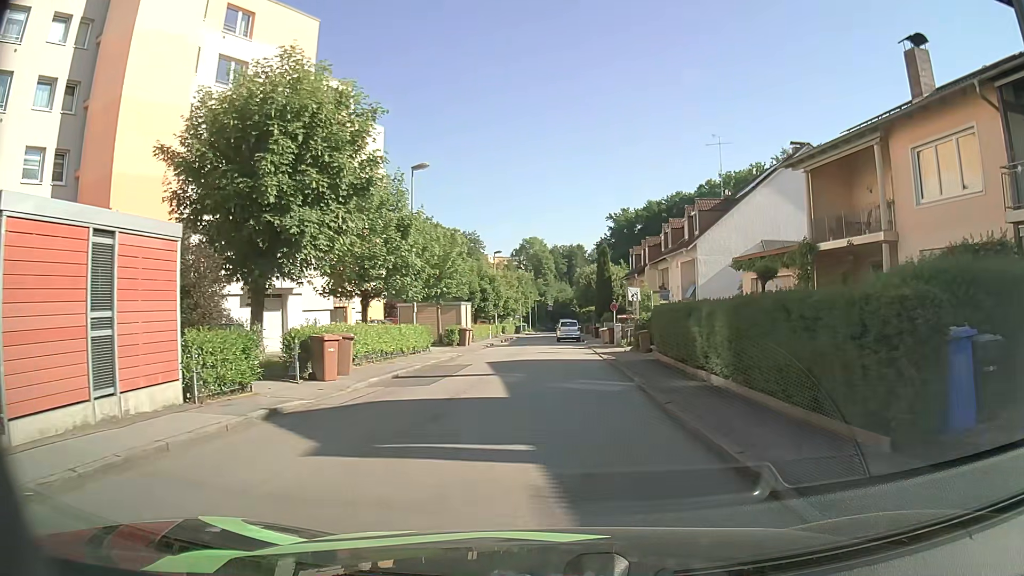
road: residential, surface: asphalt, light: Day
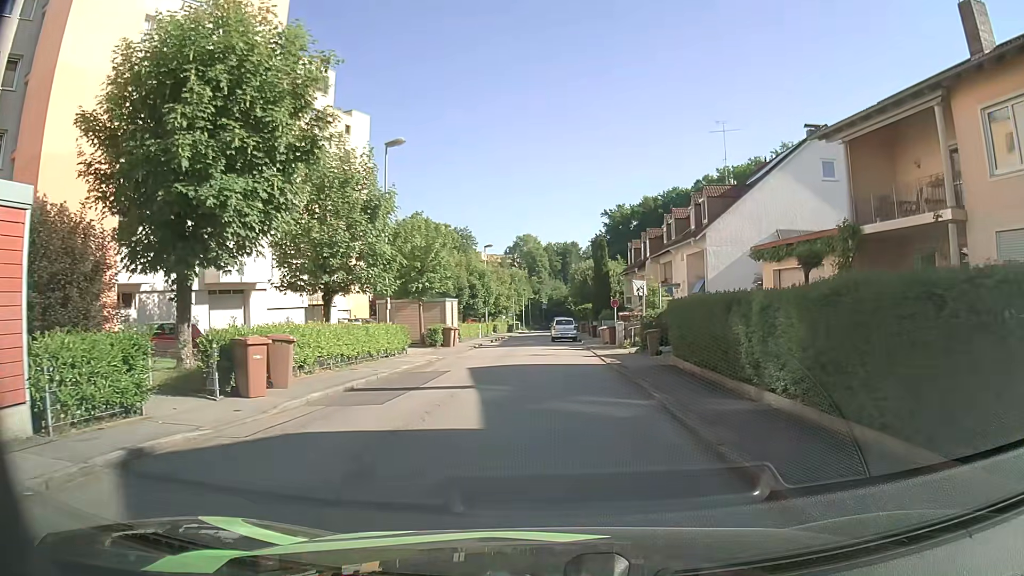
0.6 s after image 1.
(0.0, +3.8) m; 0°
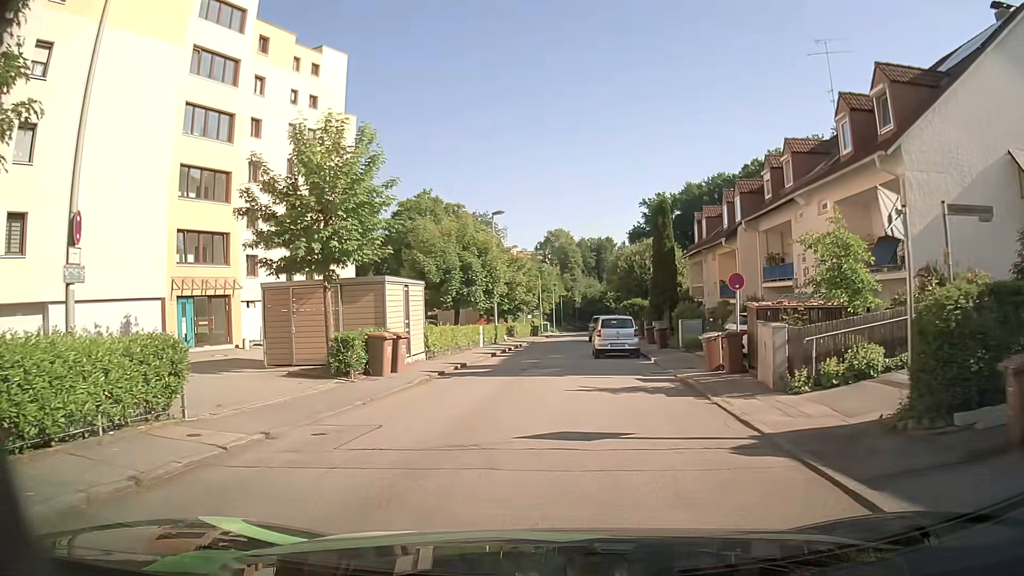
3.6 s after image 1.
(-0.3, +18.9) m; -3°
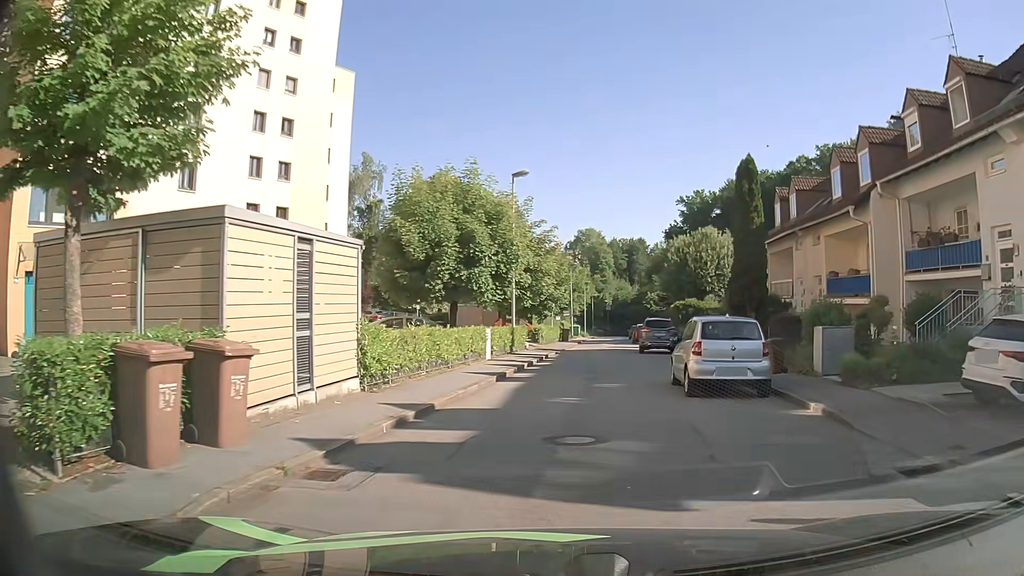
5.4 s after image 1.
(-0.4, +11.5) m; -3°
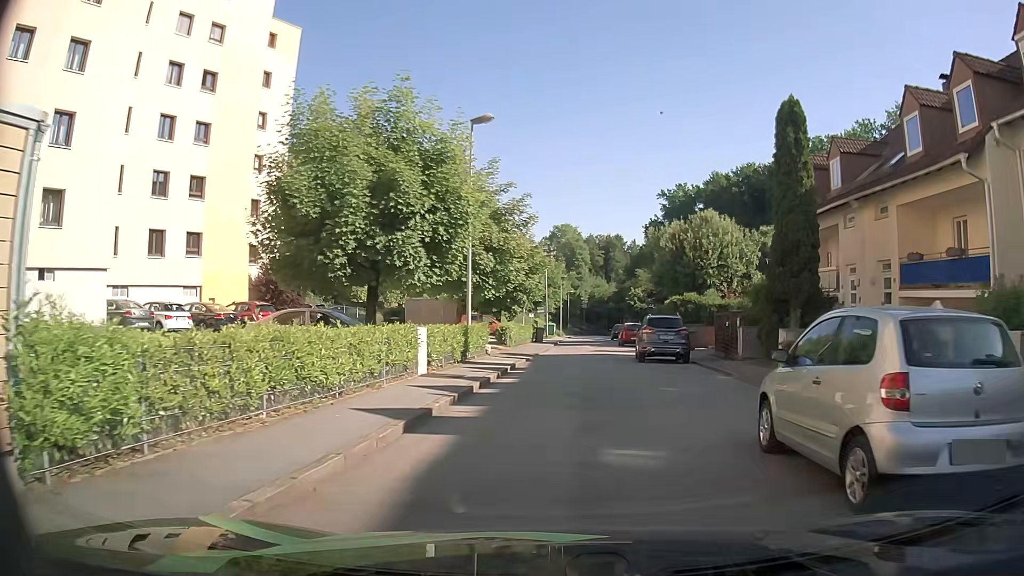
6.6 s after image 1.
(+0.2, +8.1) m; +1°
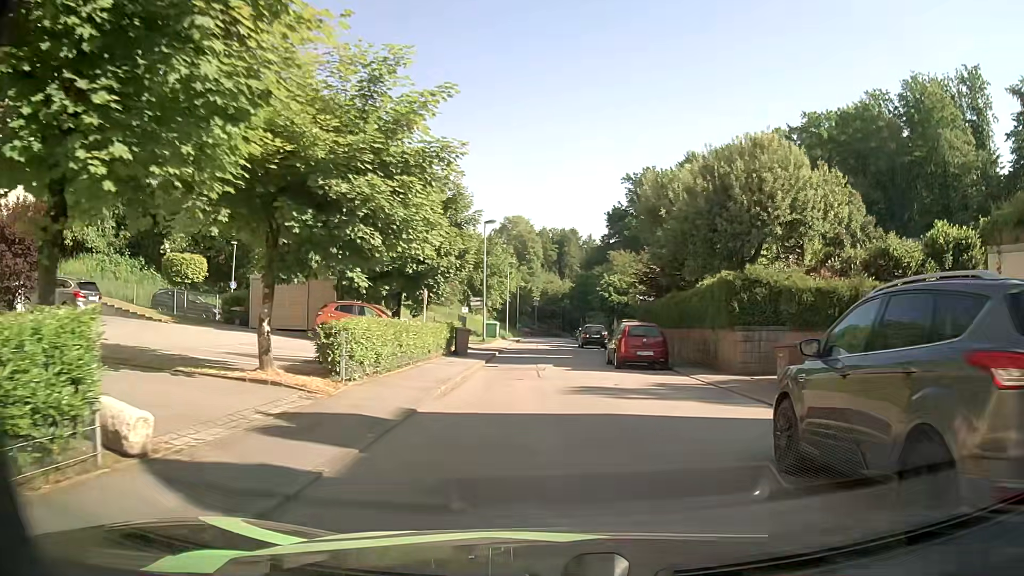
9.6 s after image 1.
(+1.3, +20.6) m; +6°
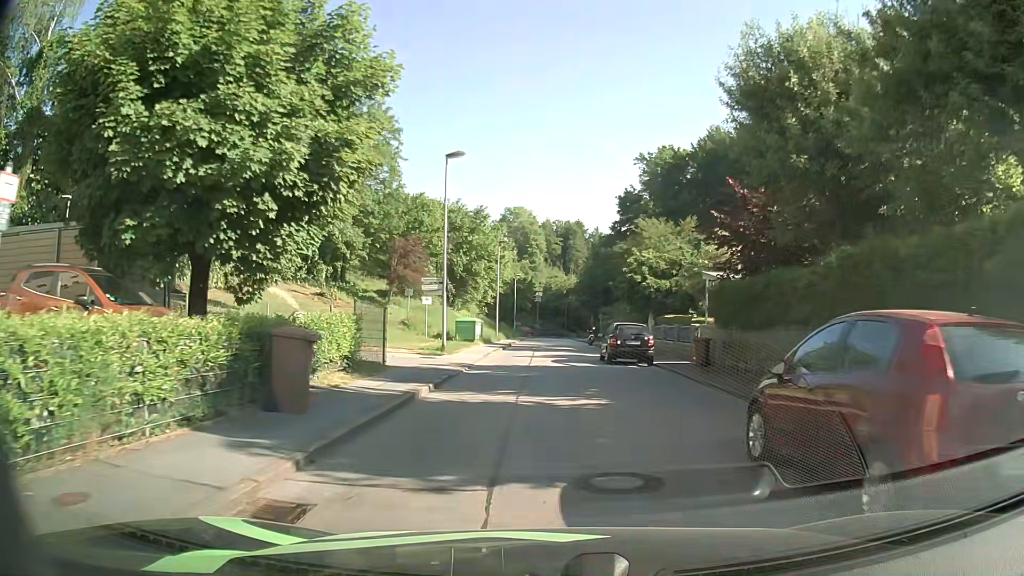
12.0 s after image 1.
(+0.1, +17.5) m; -1°
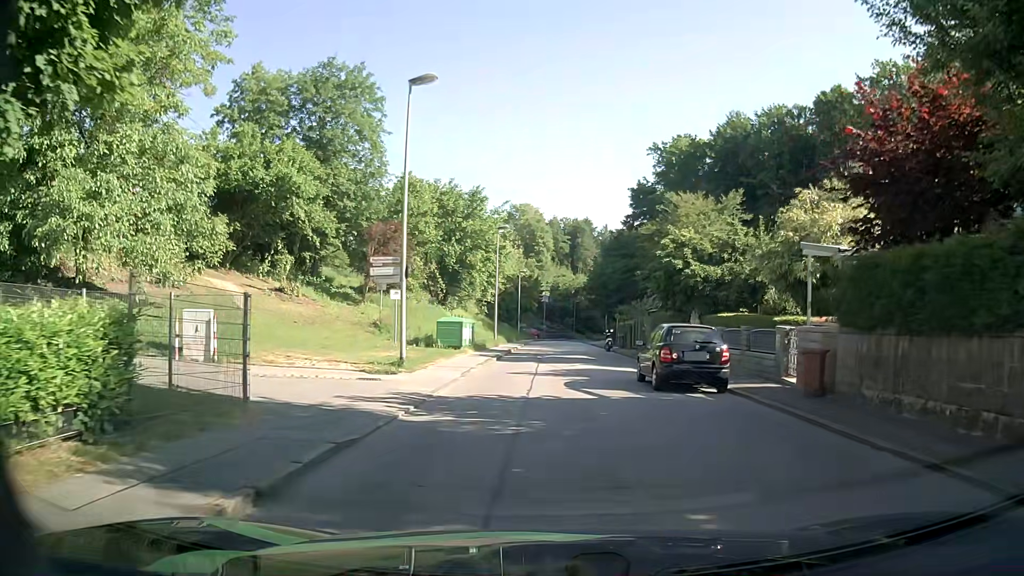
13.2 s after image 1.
(0.0, +8.9) m; -1°
(0, +10) (0, +20) (+1, +30) (+1, +40) (+2, +50) (+2, +60) (+3, +70) (+3, +80) (+4, +90) (+4, +100) m
